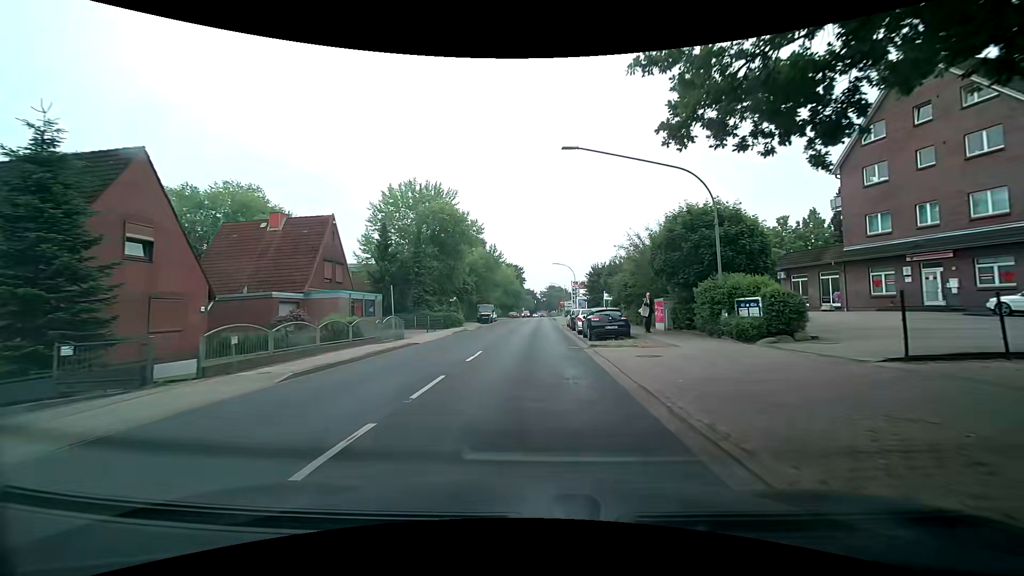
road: secondary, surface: asphalt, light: Day
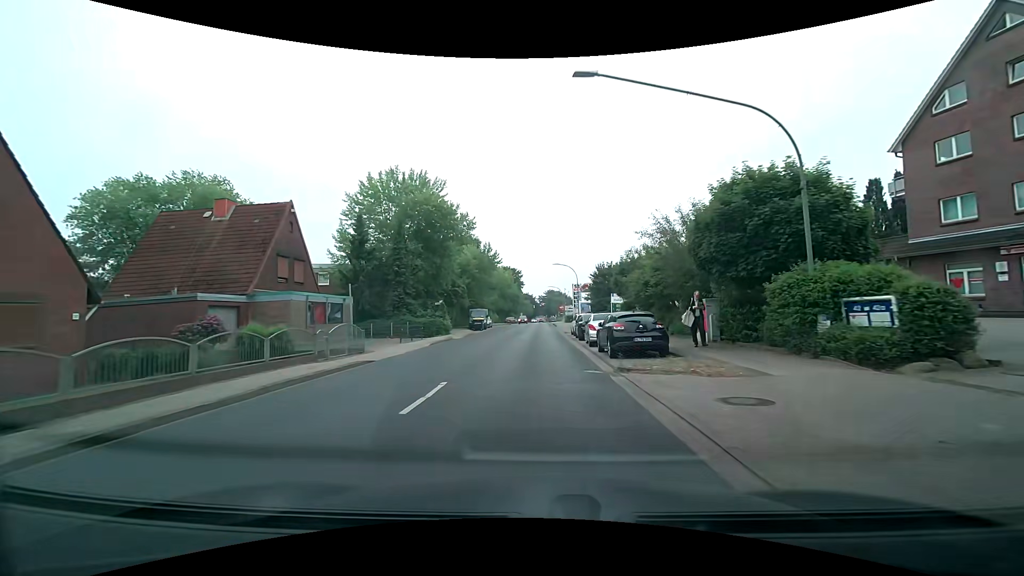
(-0.1, +6.4) m; -1°
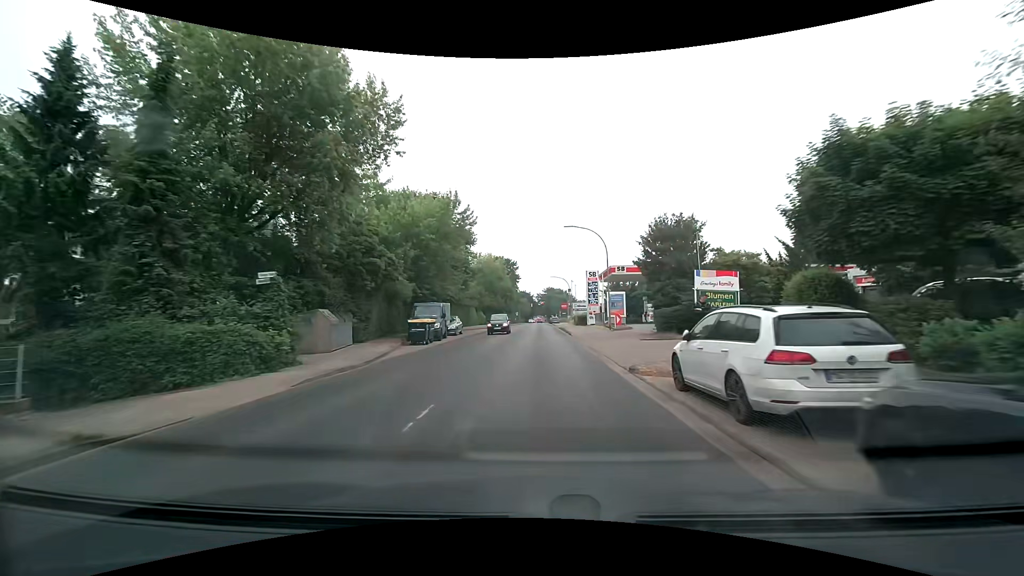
(-0.1, +26.7) m; 0°
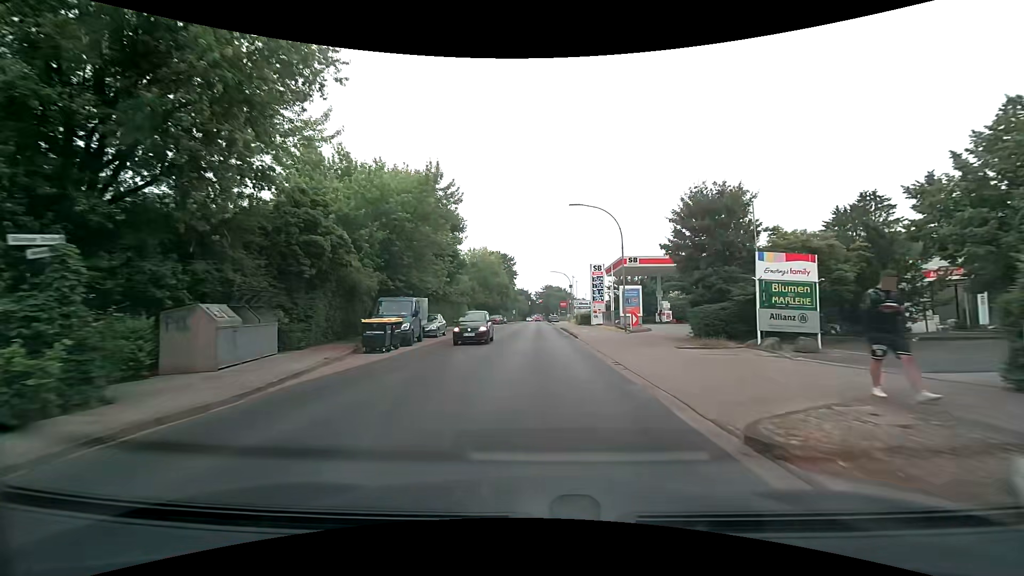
(0.0, +6.8) m; +1°
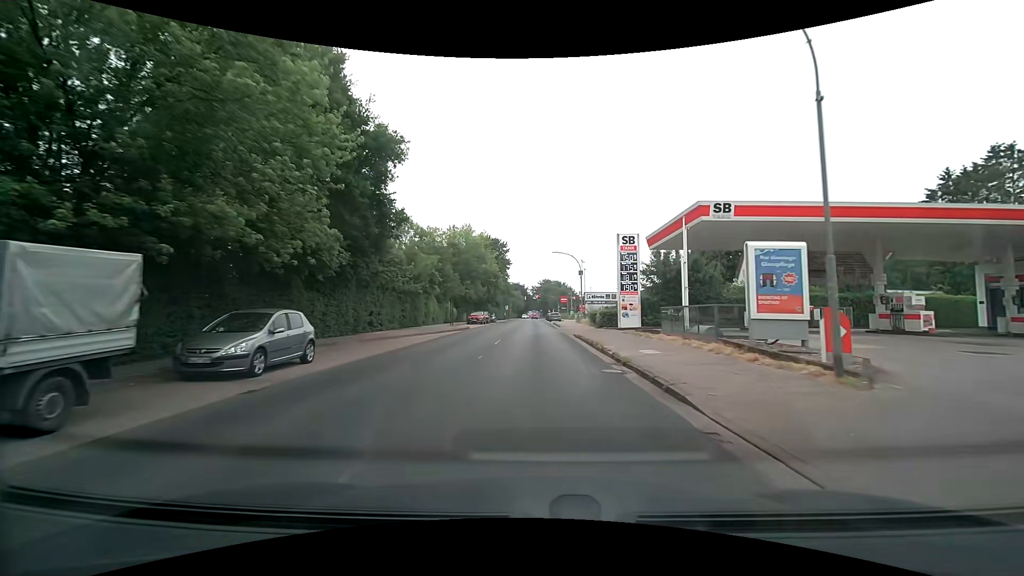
(0.0, +20.4) m; 0°
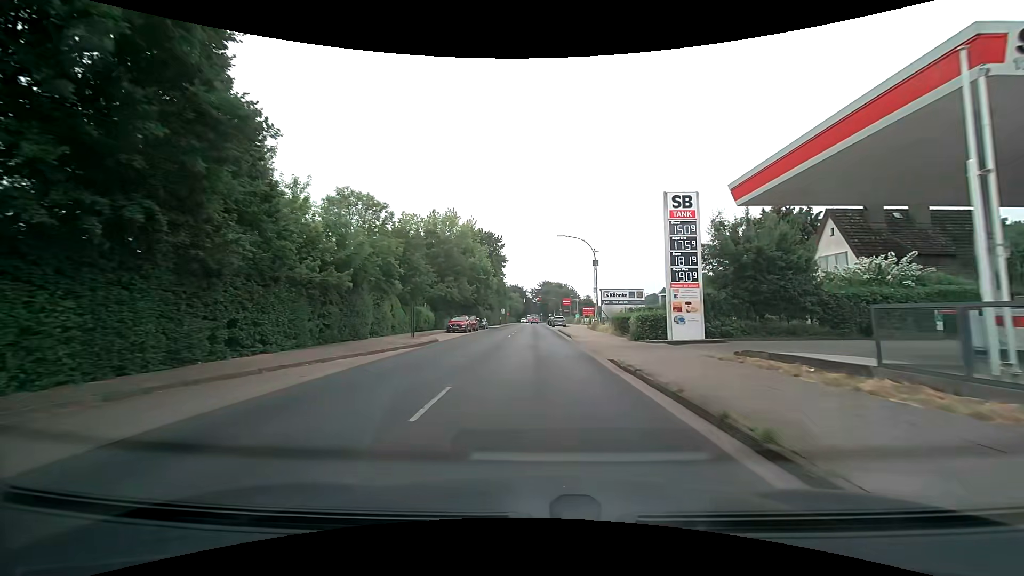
(+0.1, +13.6) m; 0°
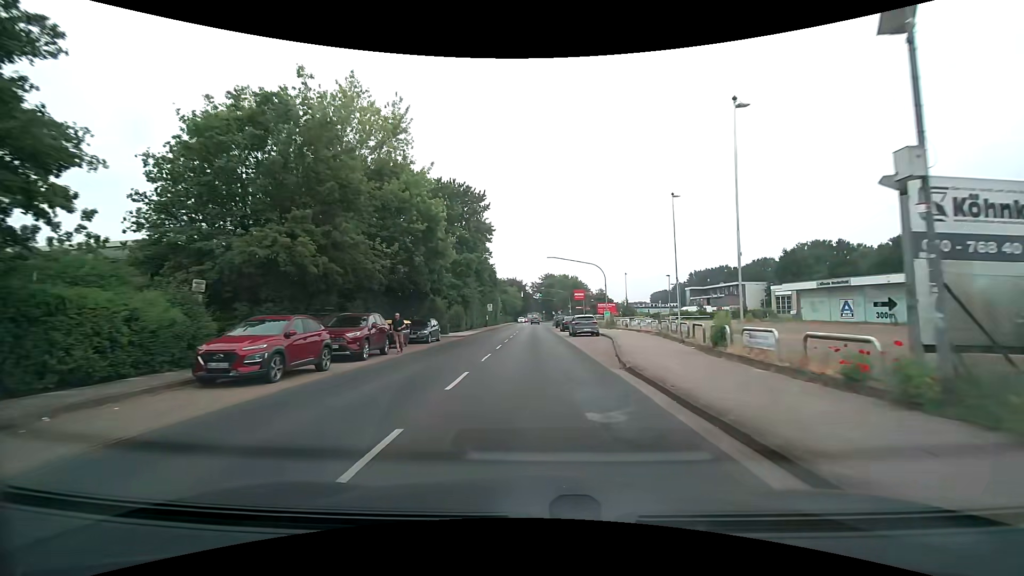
(+0.2, +33.5) m; 0°
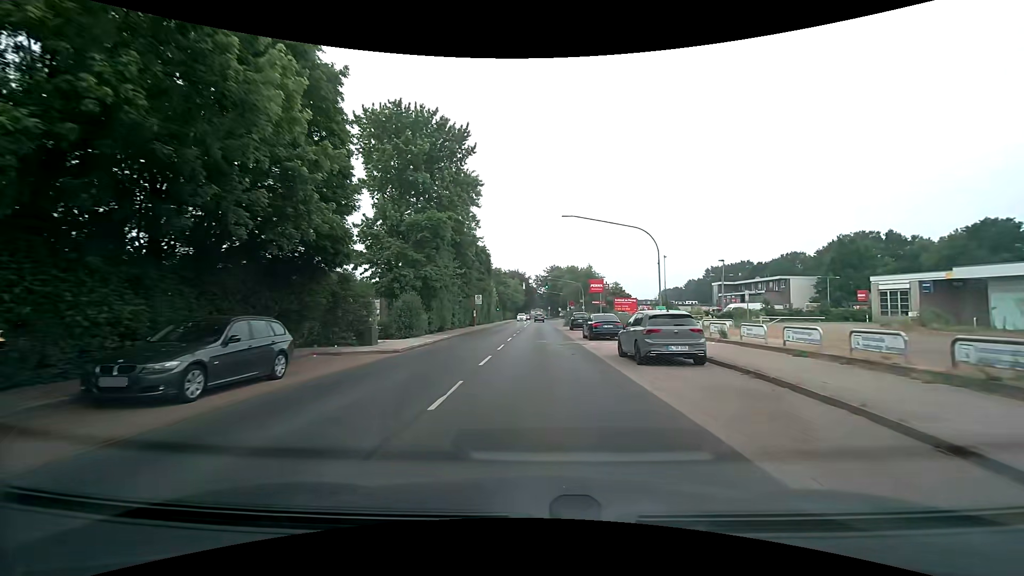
(-0.2, +20.1) m; -1°
